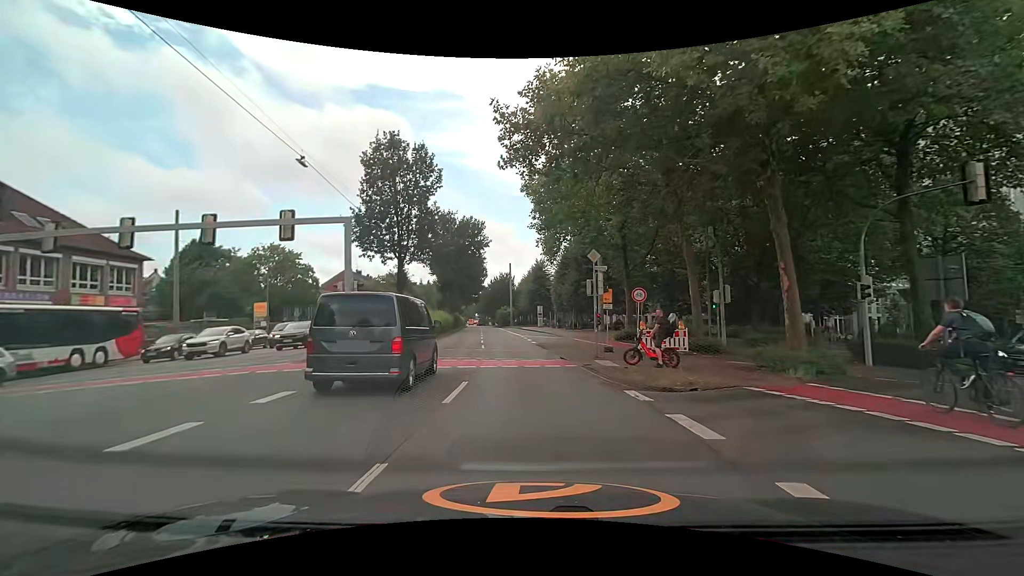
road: secondary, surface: asphalt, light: Day
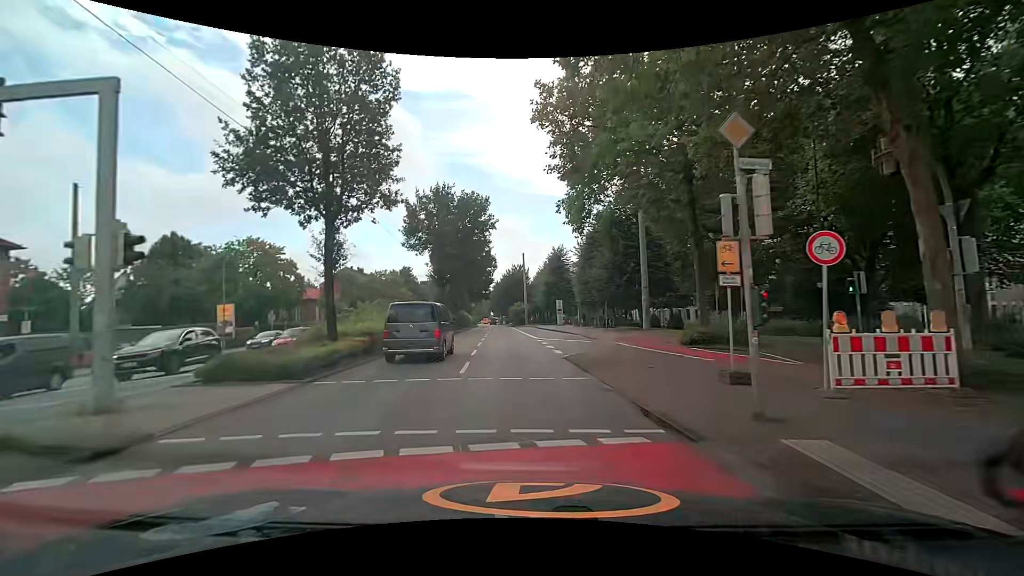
(-0.1, +12.8) m; -1°
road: primary
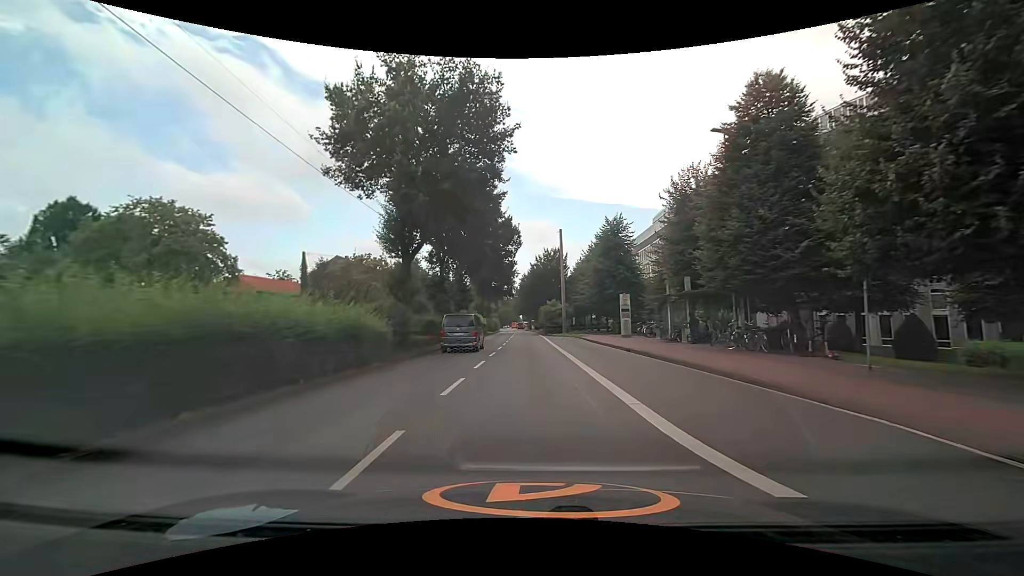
(-1.1, +27.5) m; -3°
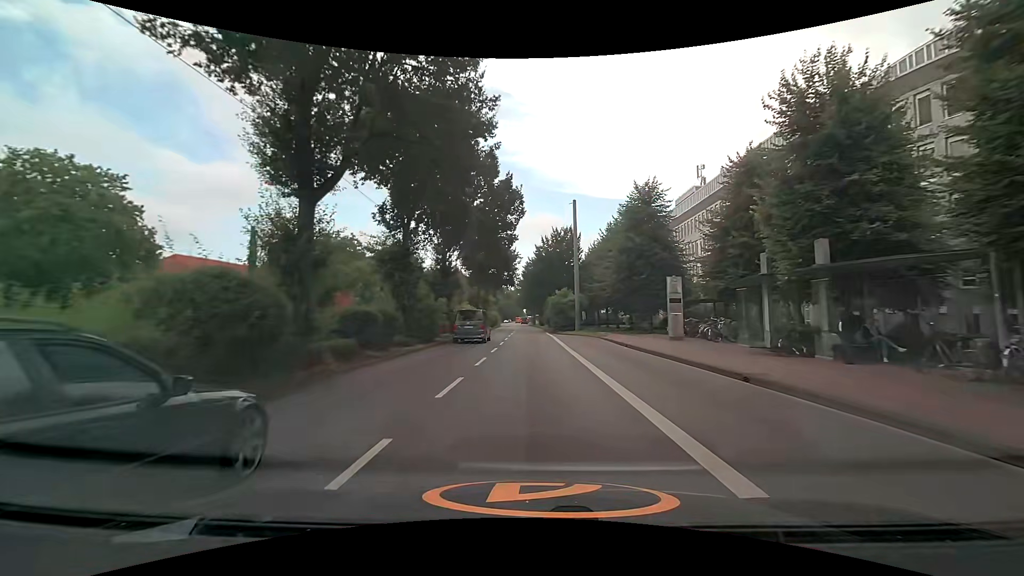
(-0.2, +12.7) m; -1°
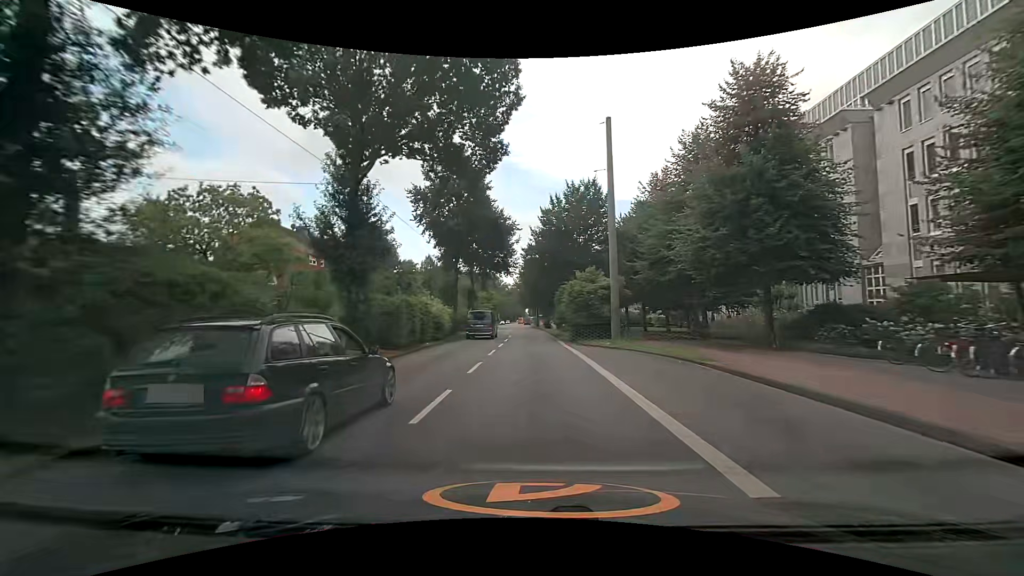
(-0.1, +20.3) m; 0°
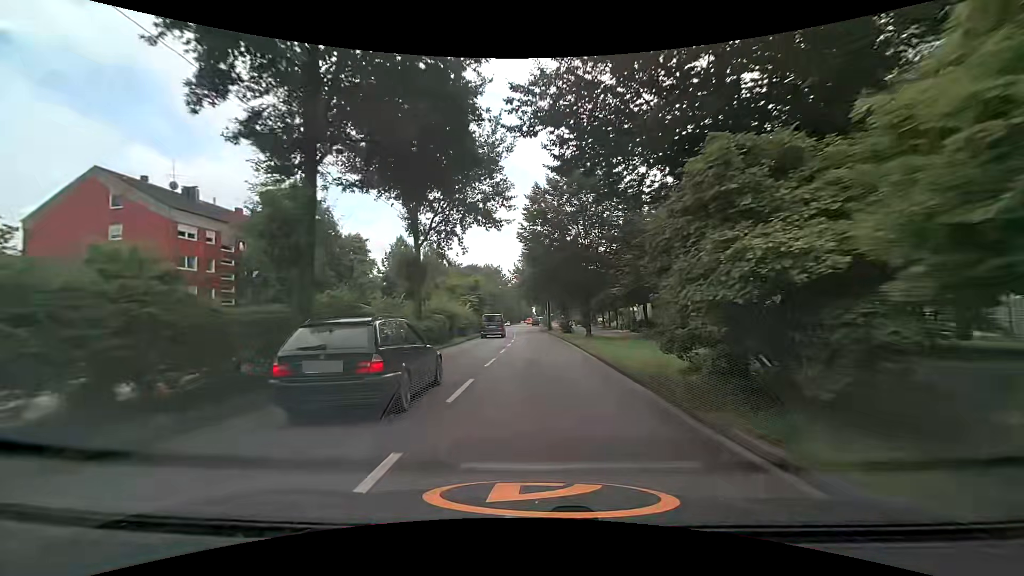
(-0.3, +28.5) m; -1°
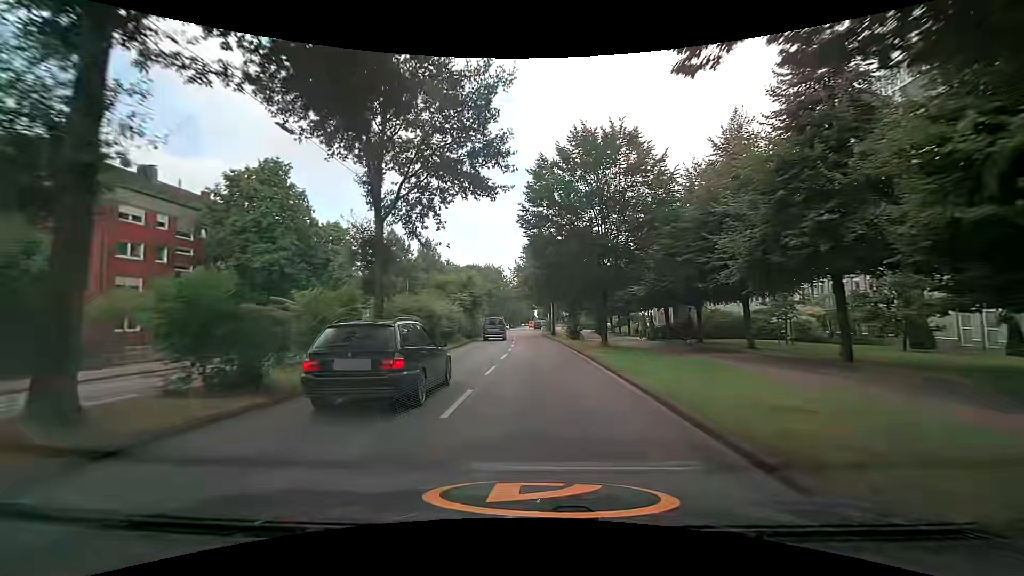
(0.0, +7.0) m; 0°
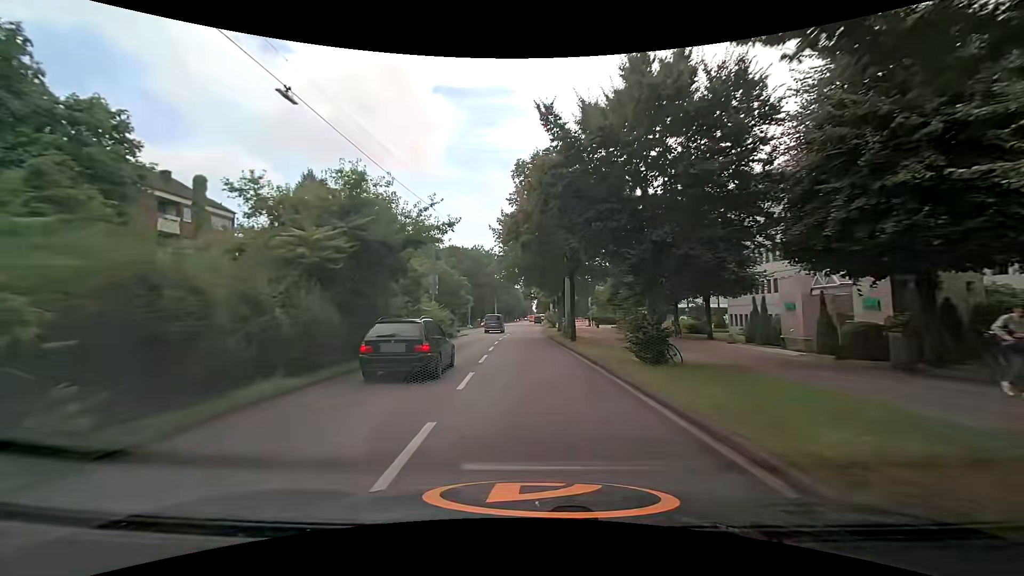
(0.0, +27.3) m; 0°
(0, +10) (0, +20) (0, +30) (0, +40) (0, +50) (+1, +60) (+1, +70) (+1, +80) (+1, +90) (+2, +100) m
